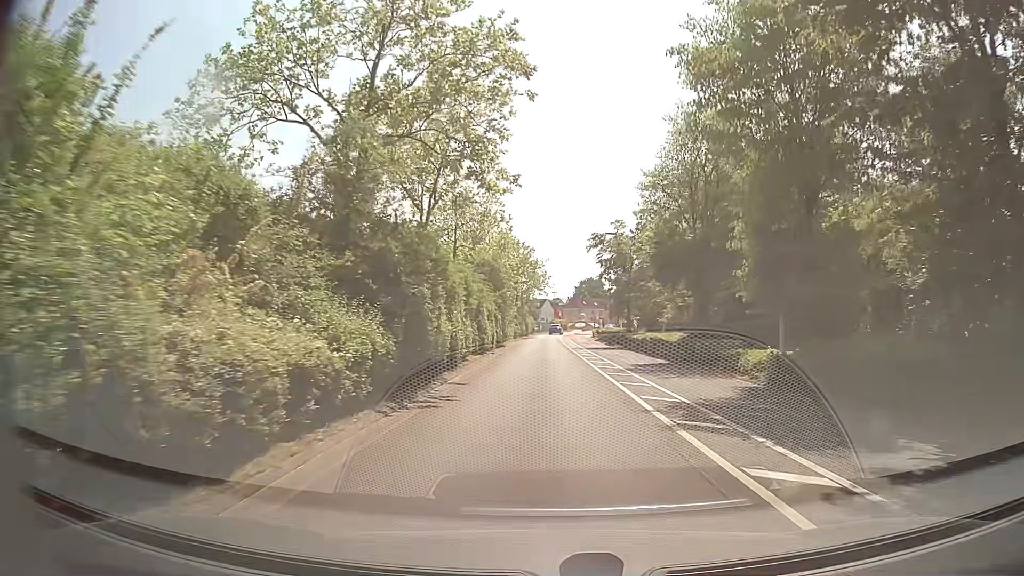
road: secondary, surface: asphalt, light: Day
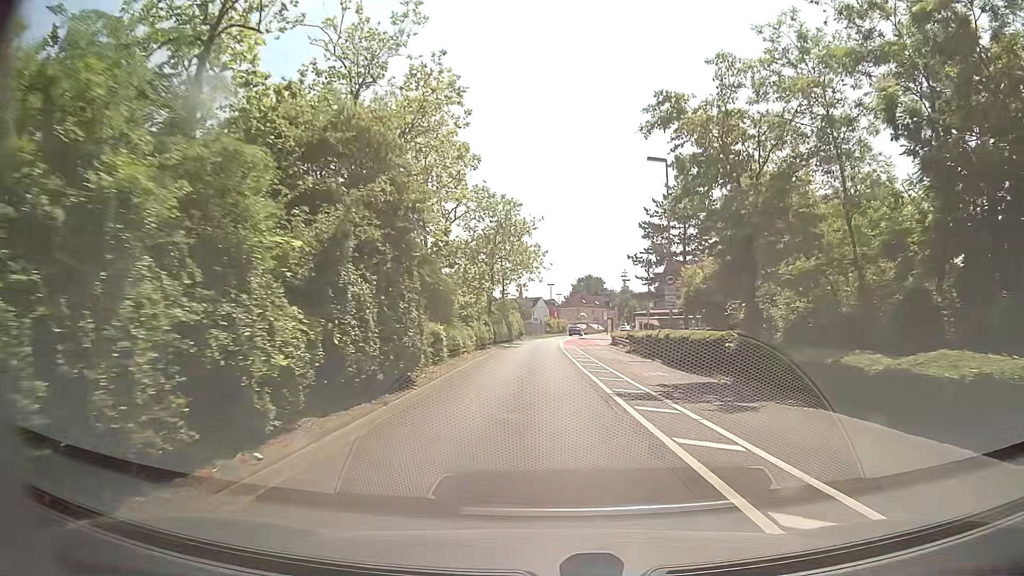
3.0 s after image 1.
(+0.3, +29.9) m; +1°
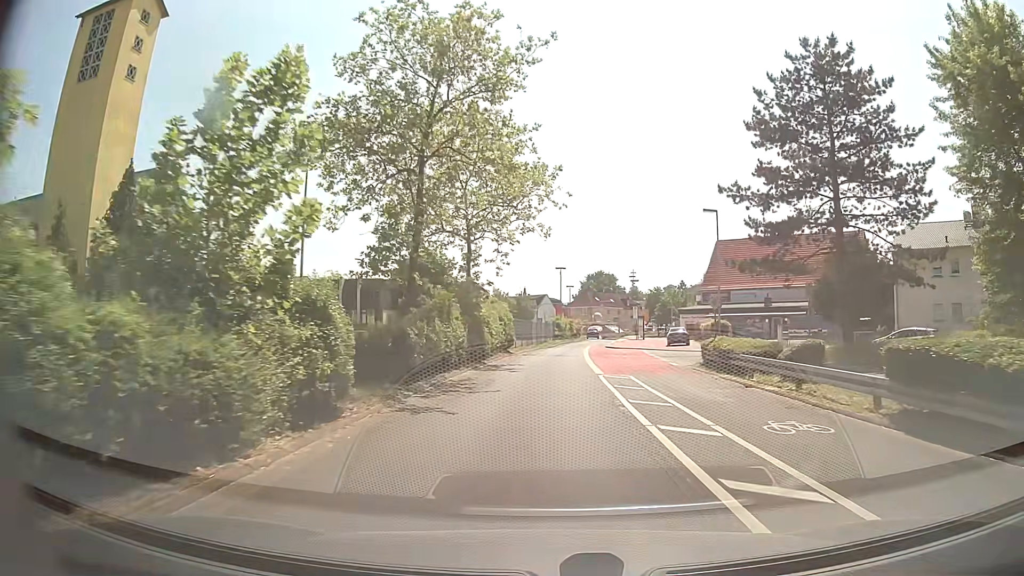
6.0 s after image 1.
(0.0, +30.6) m; 0°
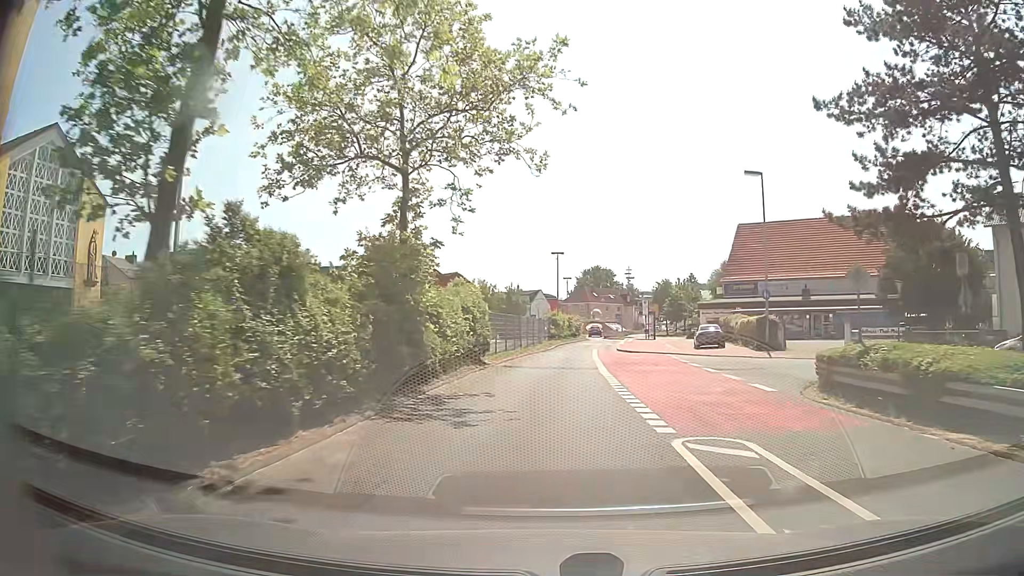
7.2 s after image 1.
(0.0, +12.2) m; +1°
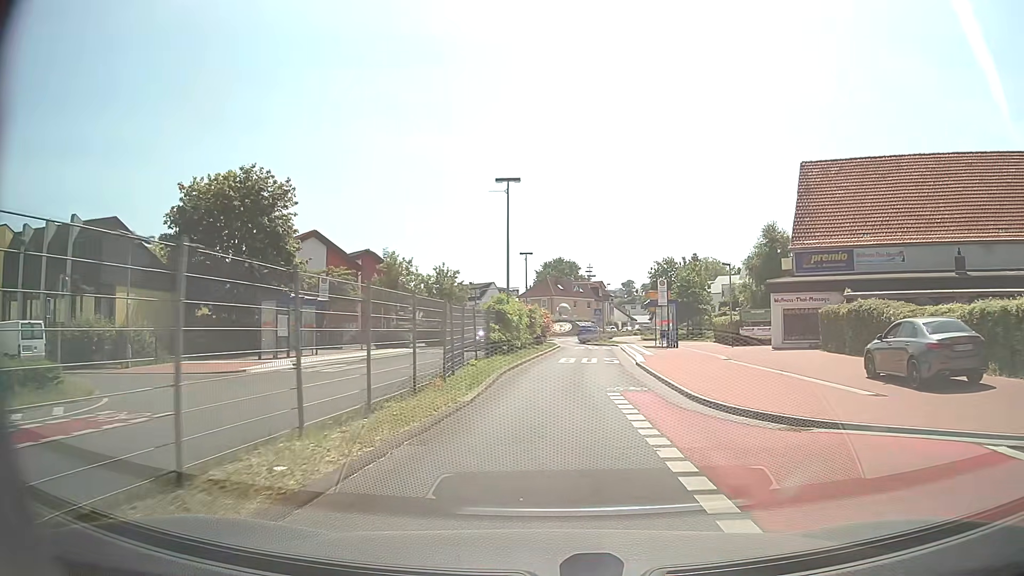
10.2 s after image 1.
(+0.8, +28.7) m; +3°
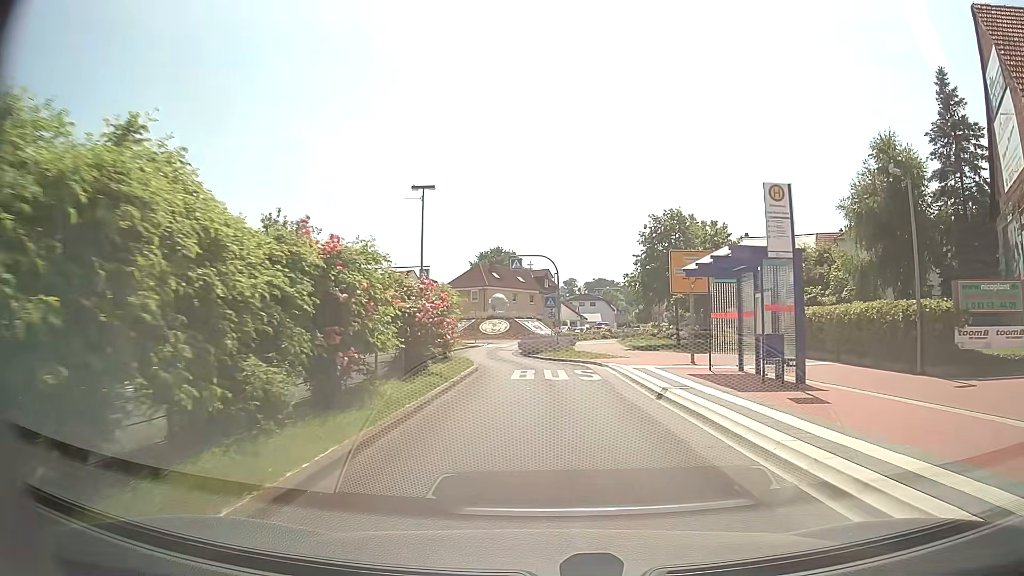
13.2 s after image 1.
(+1.2, +26.6) m; +5°
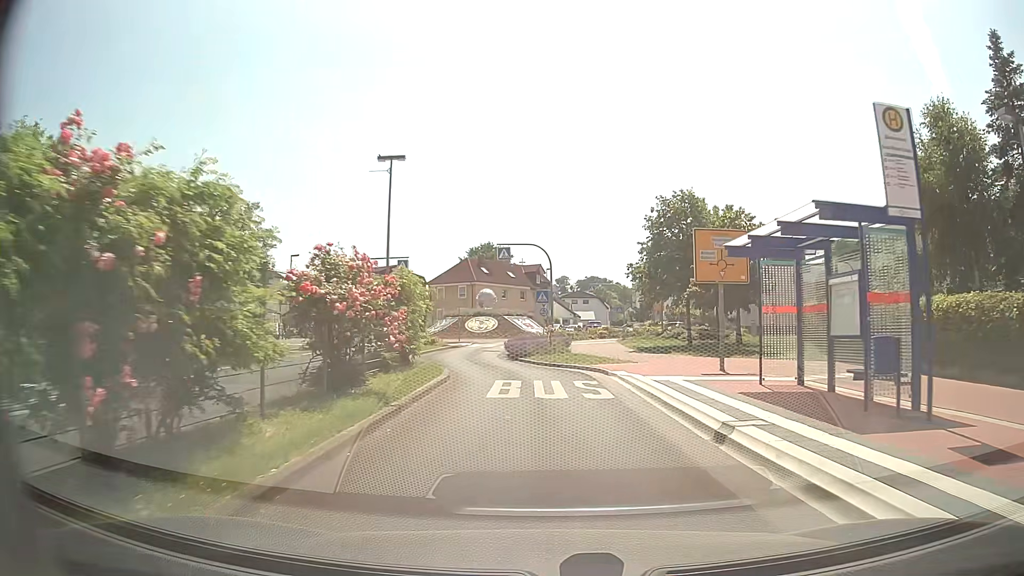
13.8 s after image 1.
(0.0, +5.1) m; +1°
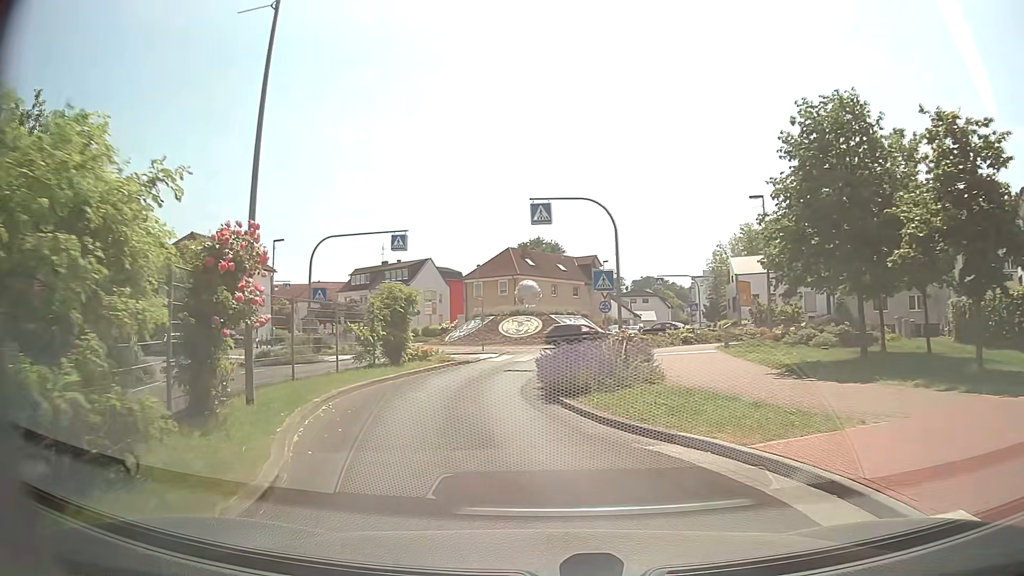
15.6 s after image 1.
(-0.1, +14.5) m; -4°
(-1, +10) (-2, +20) (-1, +30) (+4, +38) (+9, +47) (+10, +57) (+11, +66) (+13, +76) (+16, +86) (+18, +96) m
